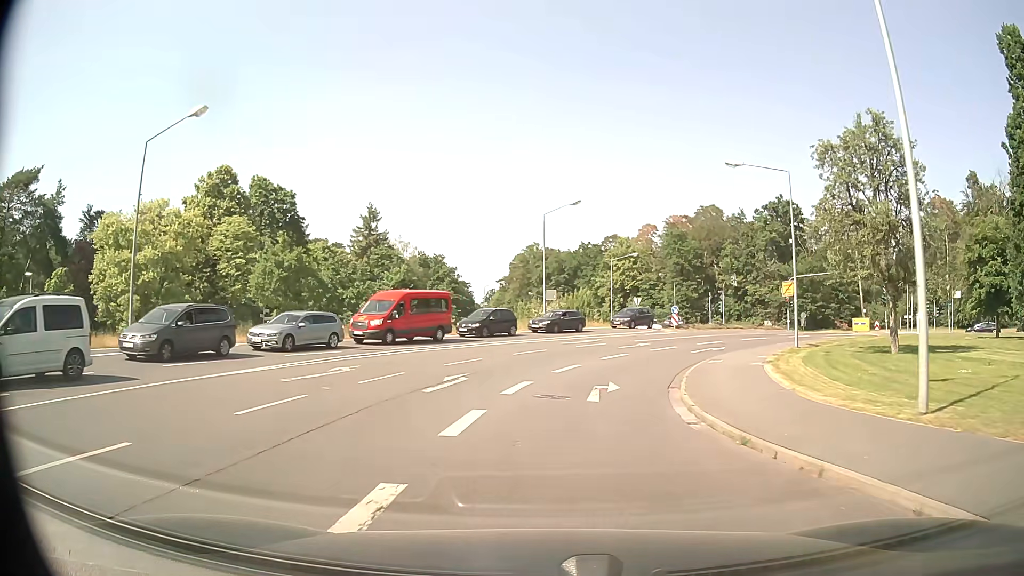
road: tertiary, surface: asphalt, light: Day
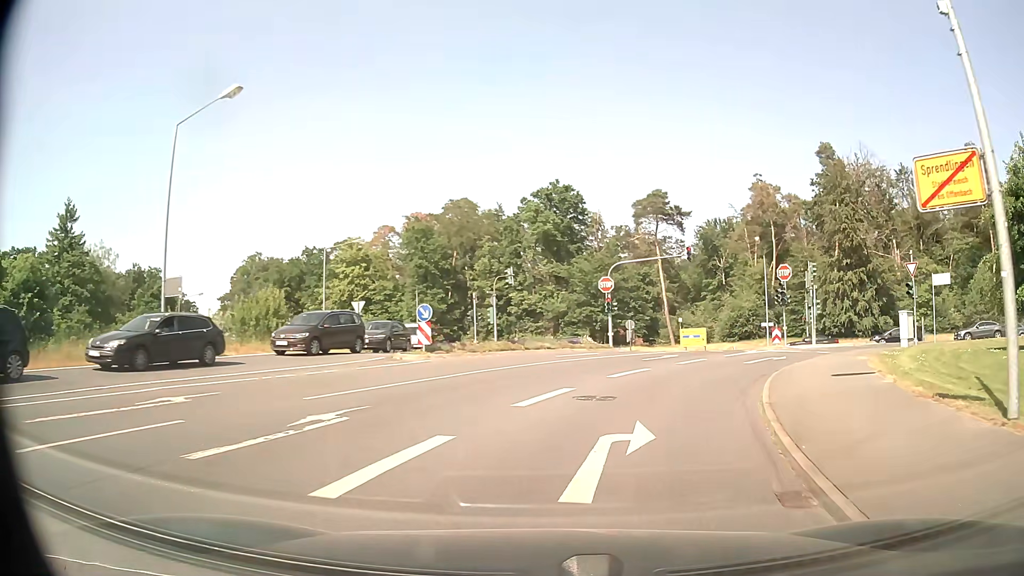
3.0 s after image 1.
(+3.9, +25.9) m; +21°
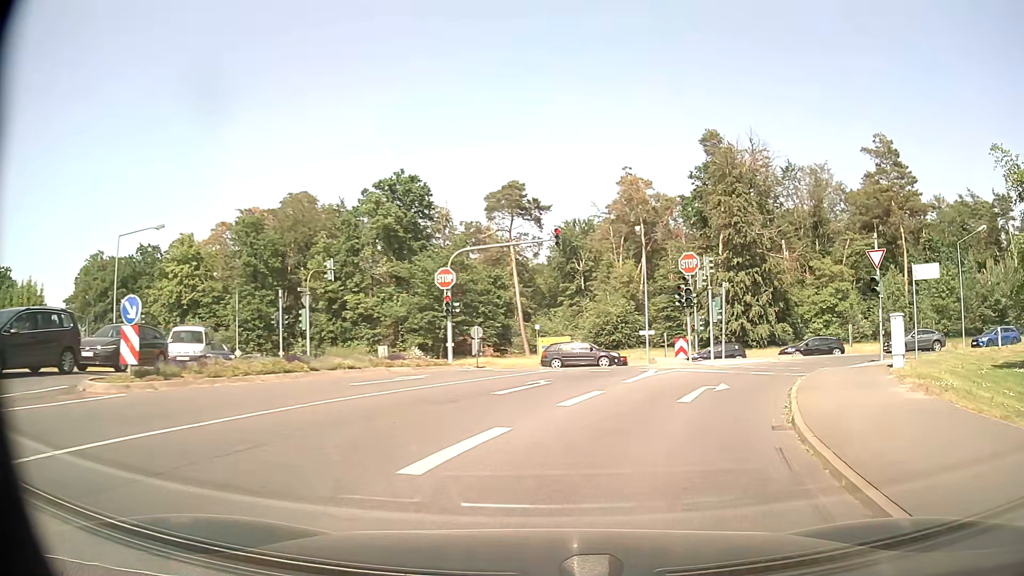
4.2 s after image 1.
(+1.1, +10.1) m; +12°
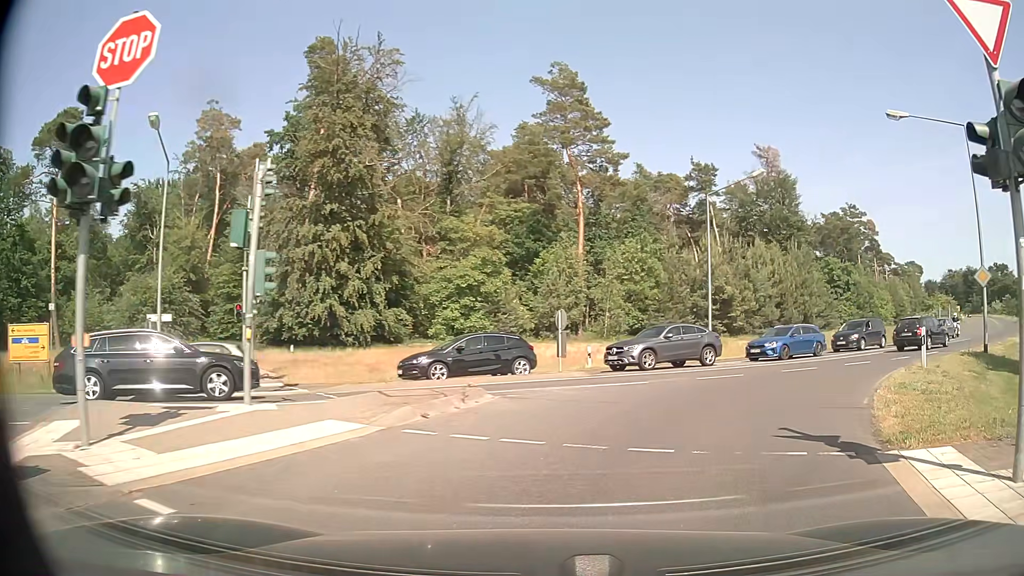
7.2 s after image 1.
(+5.9, +20.6) m; +35°
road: tertiary_link
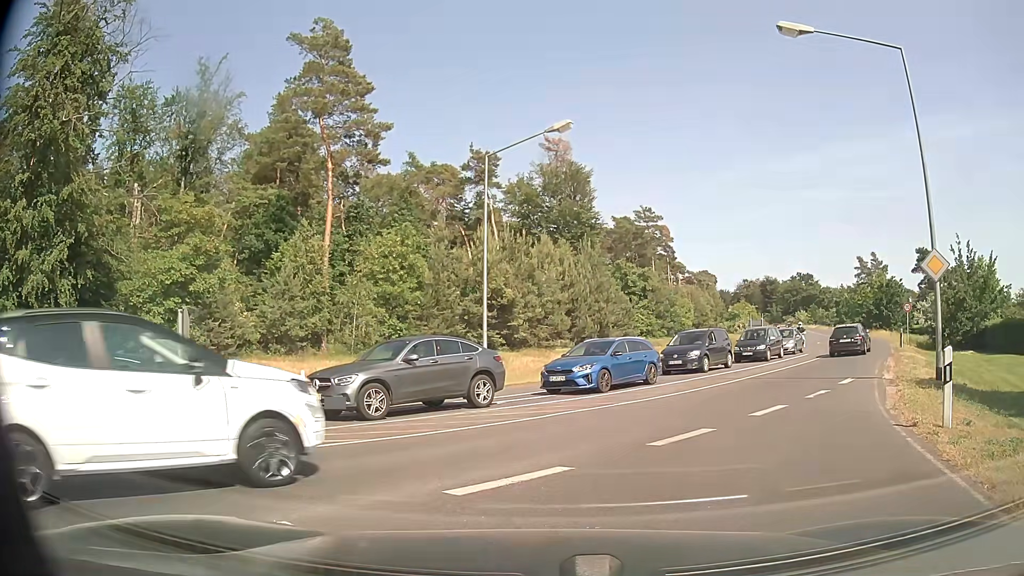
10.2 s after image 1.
(+1.7, +9.4) m; +20°
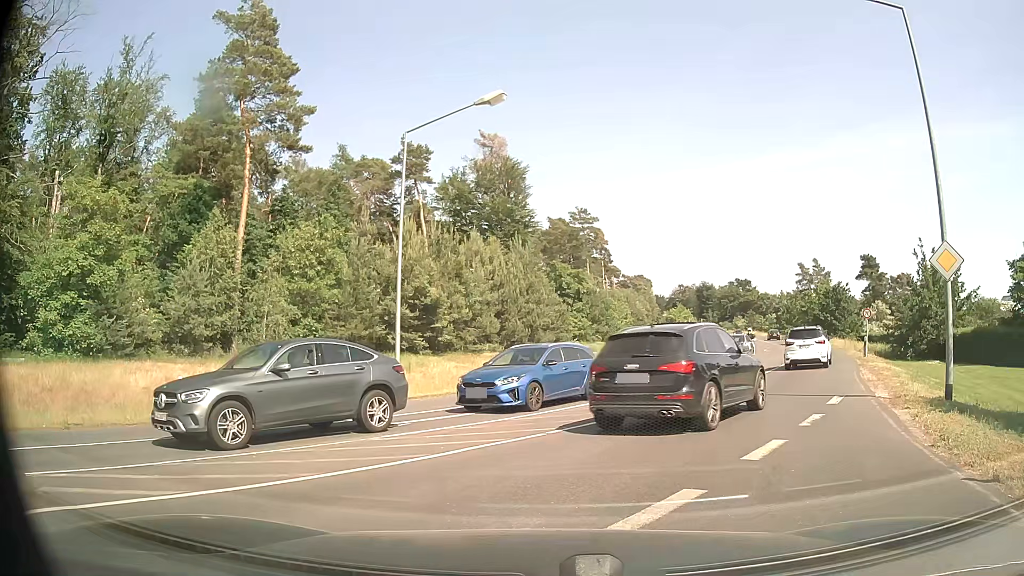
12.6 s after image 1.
(+0.1, +3.6) m; +4°
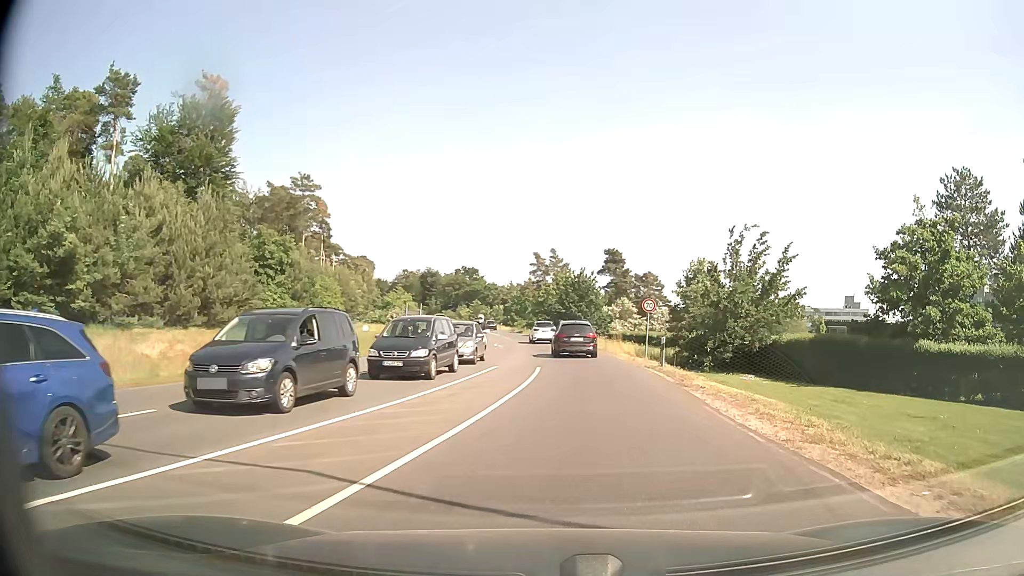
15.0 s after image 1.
(+2.5, +11.8) m; +23°
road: secondary
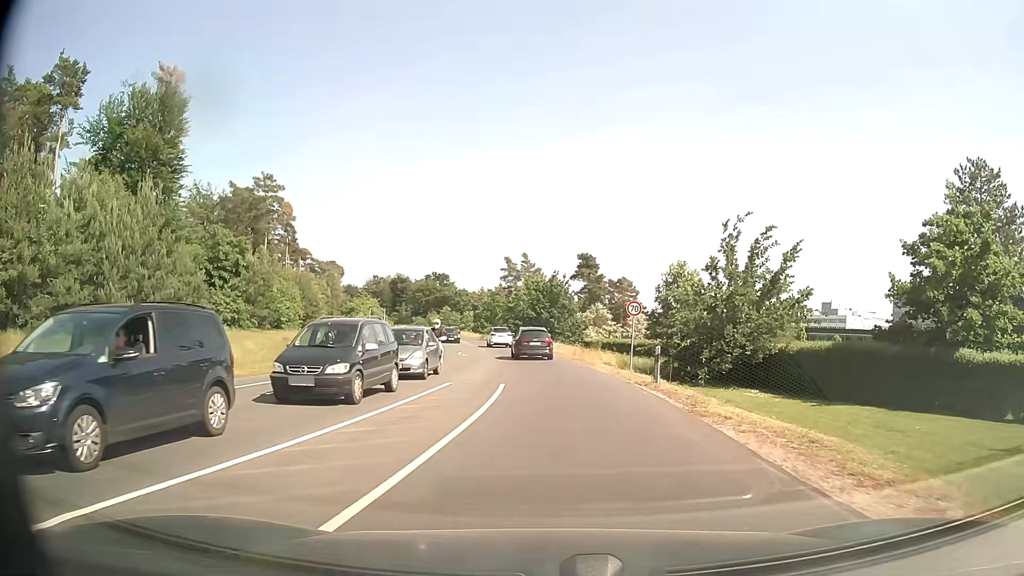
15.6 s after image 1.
(+0.2, +4.6) m; +2°
(0, +10) (0, +20) (0, +30) (-1, +40) (-2, +50) (-3, +60) (-5, +70) (-7, +79) (-9, +89) (-11, +99) m
